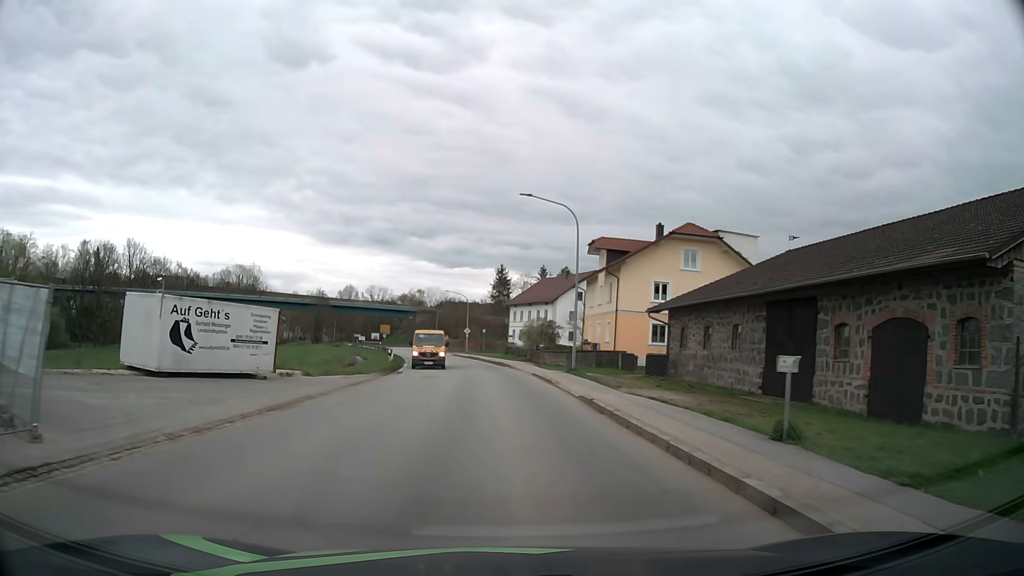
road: secondary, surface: asphalt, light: Day
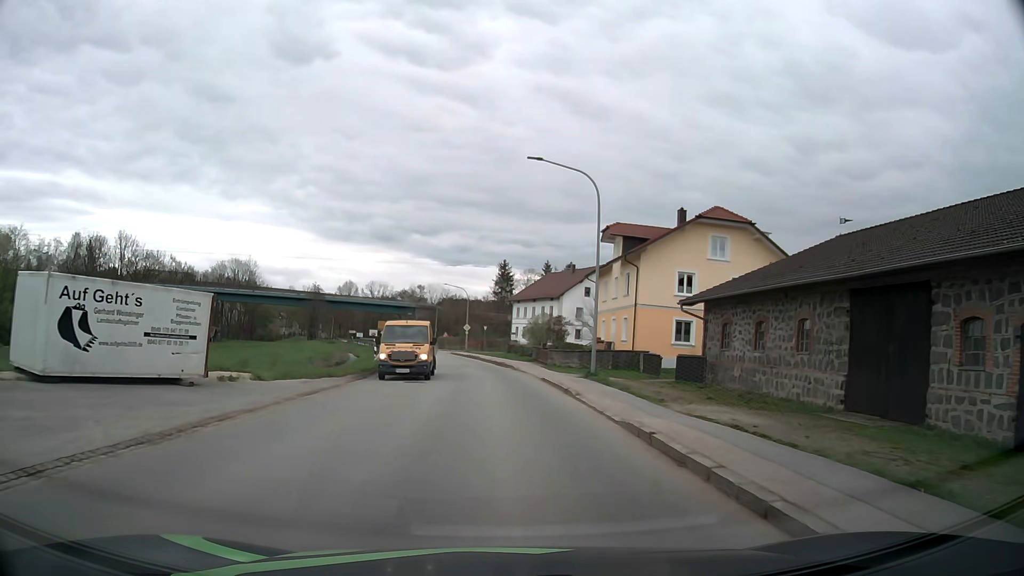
(0.0, +5.9) m; -1°
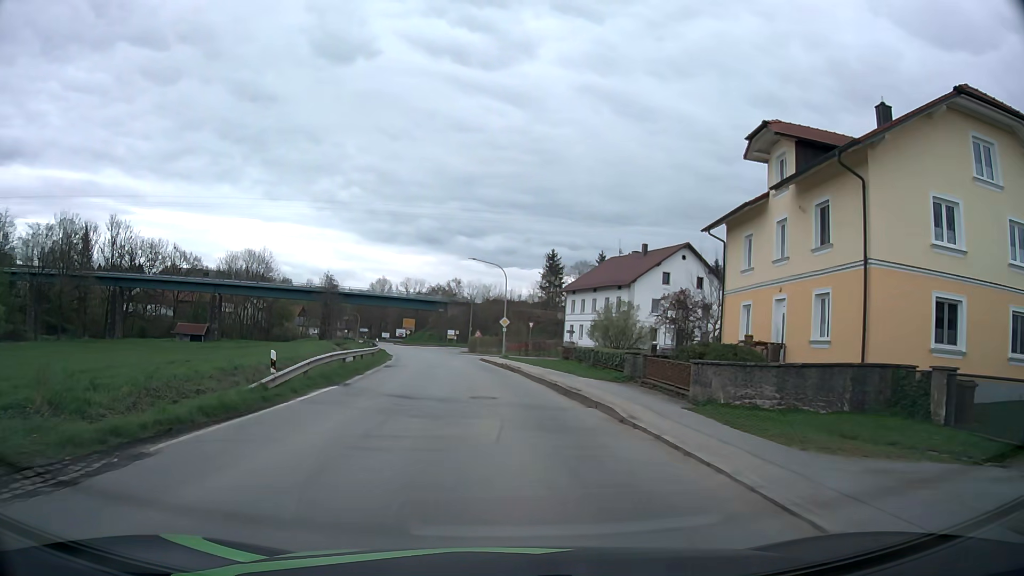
(-0.4, +23.6) m; -4°
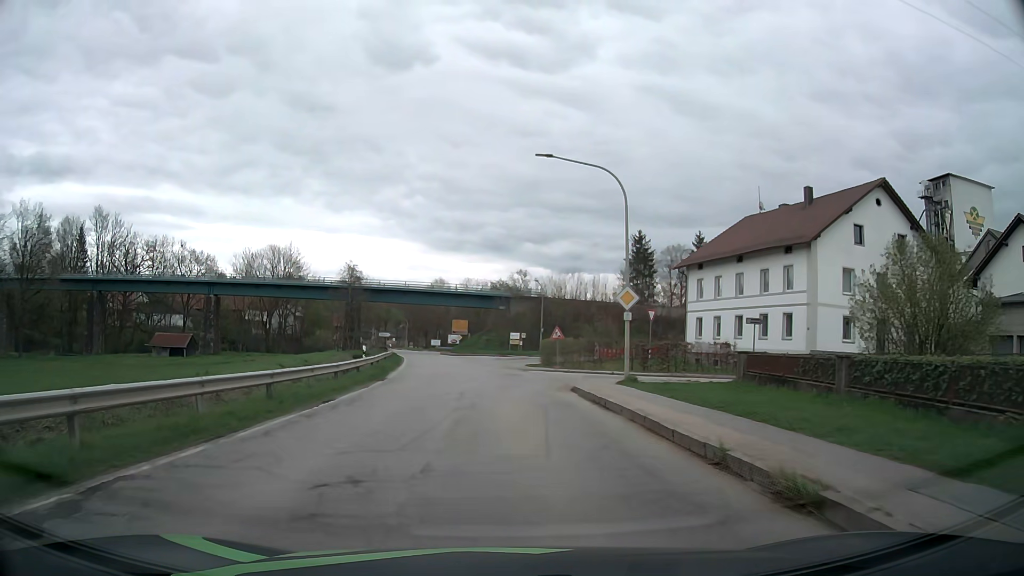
(-1.4, +29.9) m; -5°
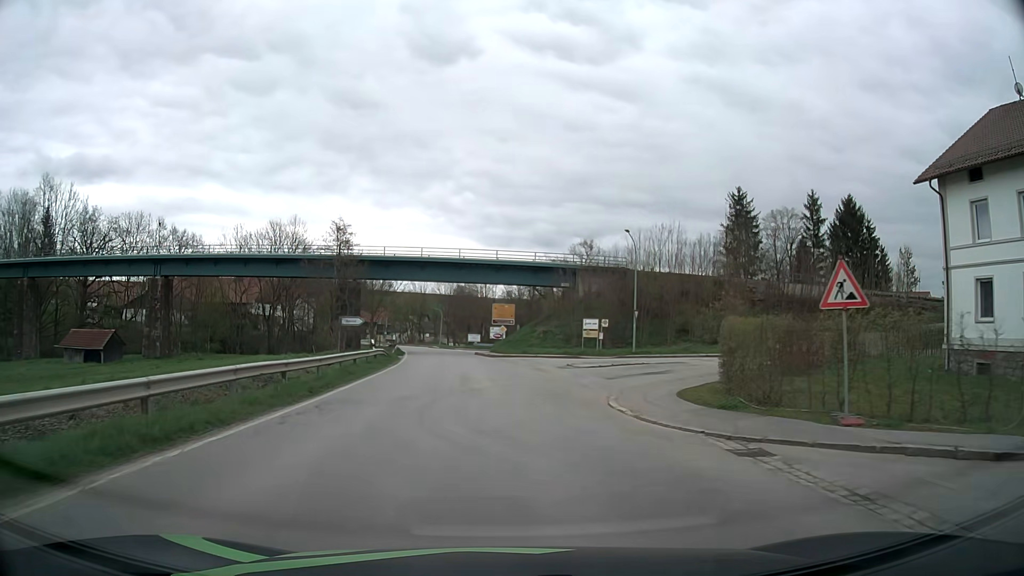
(-1.4, +30.3) m; -4°
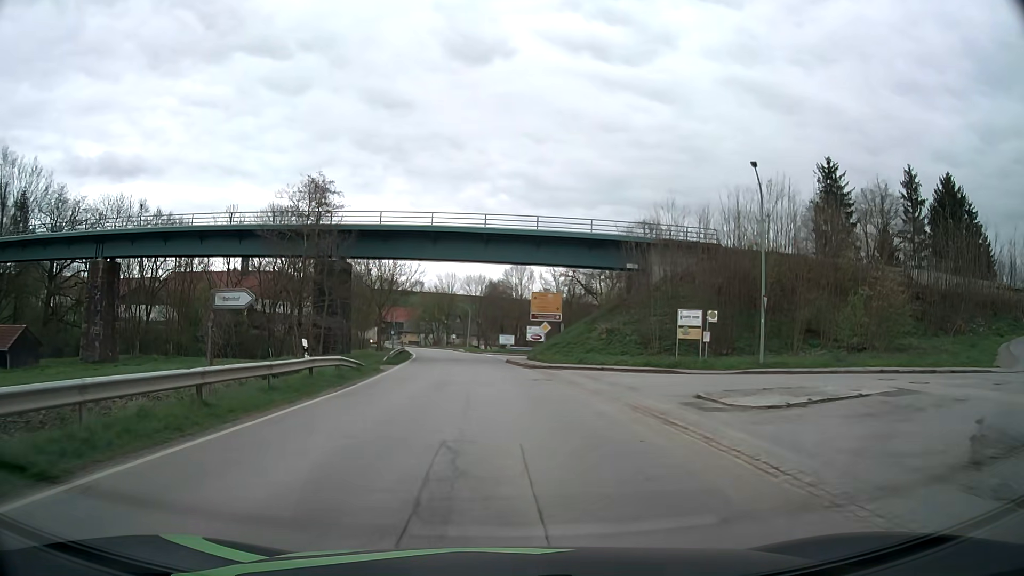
(-0.6, +18.3) m; -4°
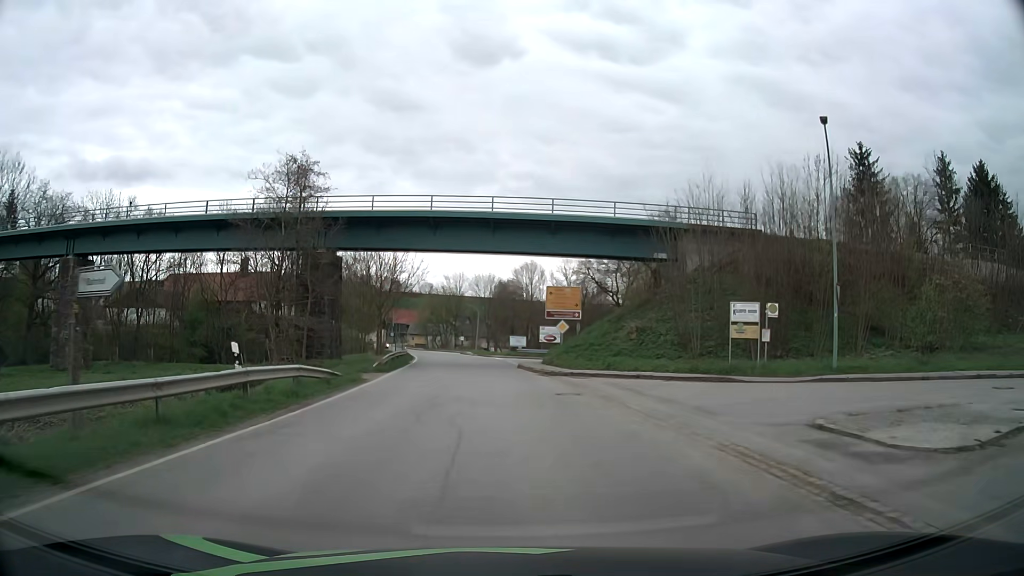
(0.0, +5.9) m; -1°
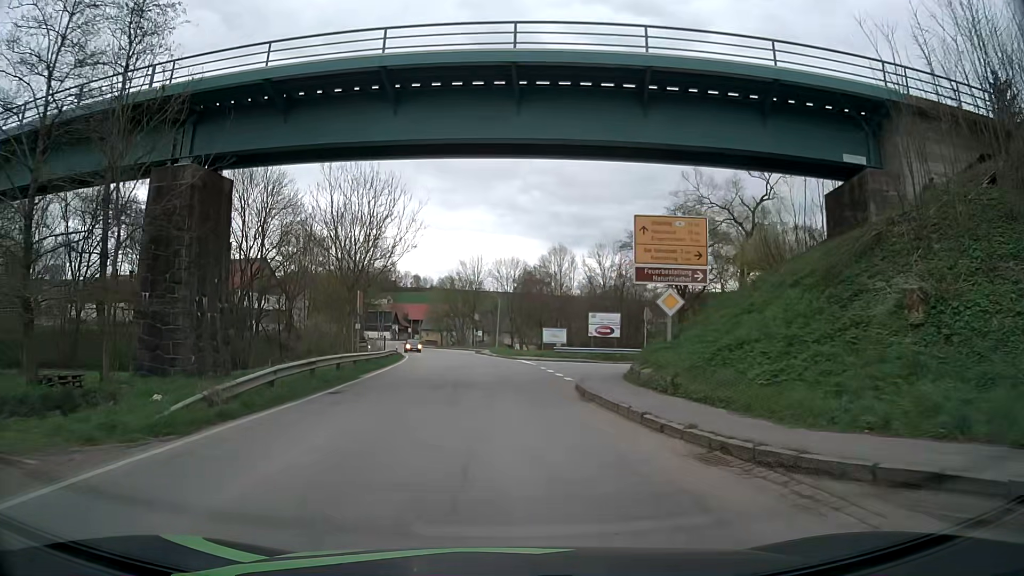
(-0.2, +21.8) m; -2°
(0, +10) (0, +20) (+3, +30) (+10, +36) (+19, +41) (+28, +45) (+37, +50) (+45, +55) (+53, +61) (+61, +67) m
